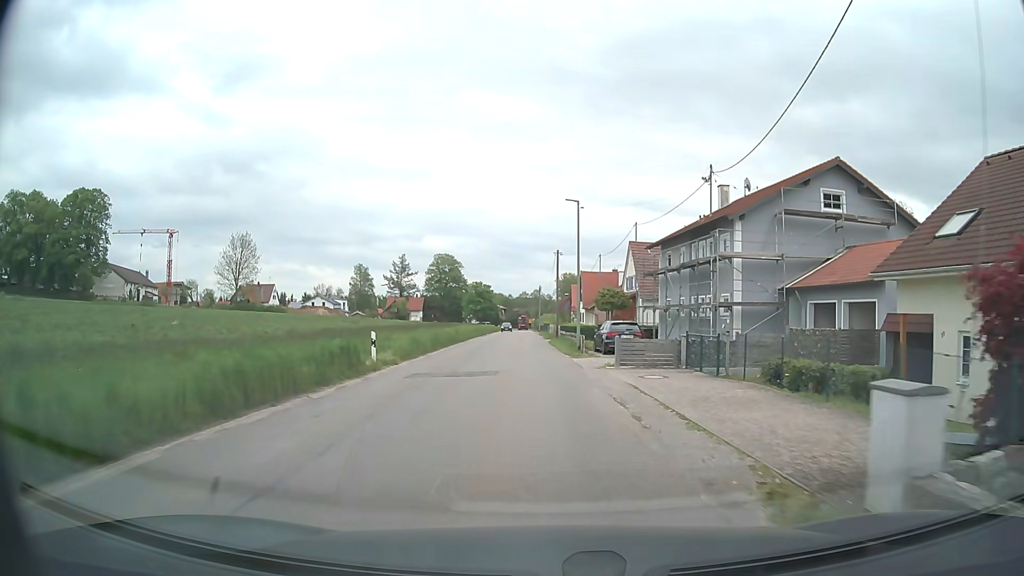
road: tertiary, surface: asphalt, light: Day
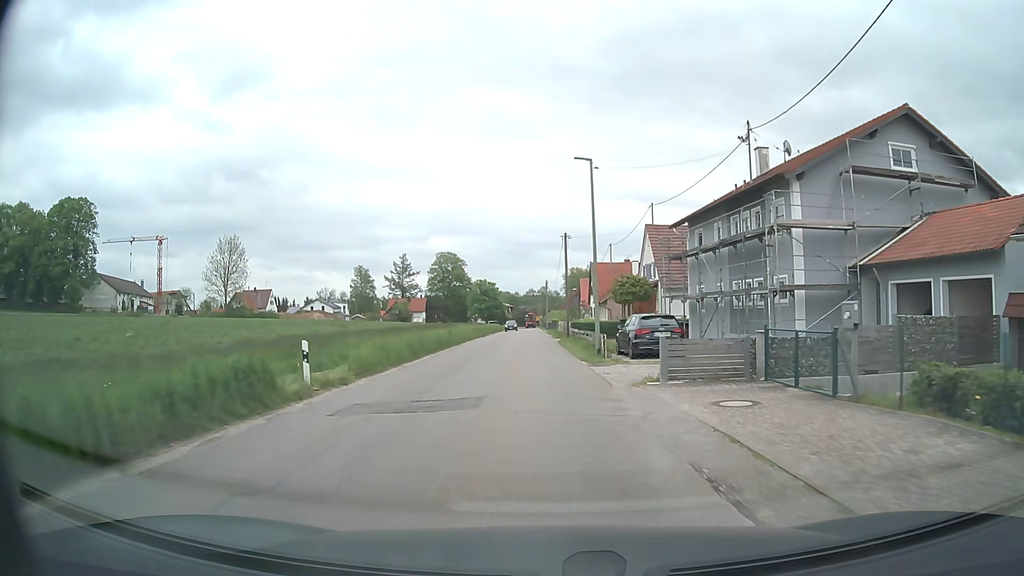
(0.0, +6.8) m; -1°
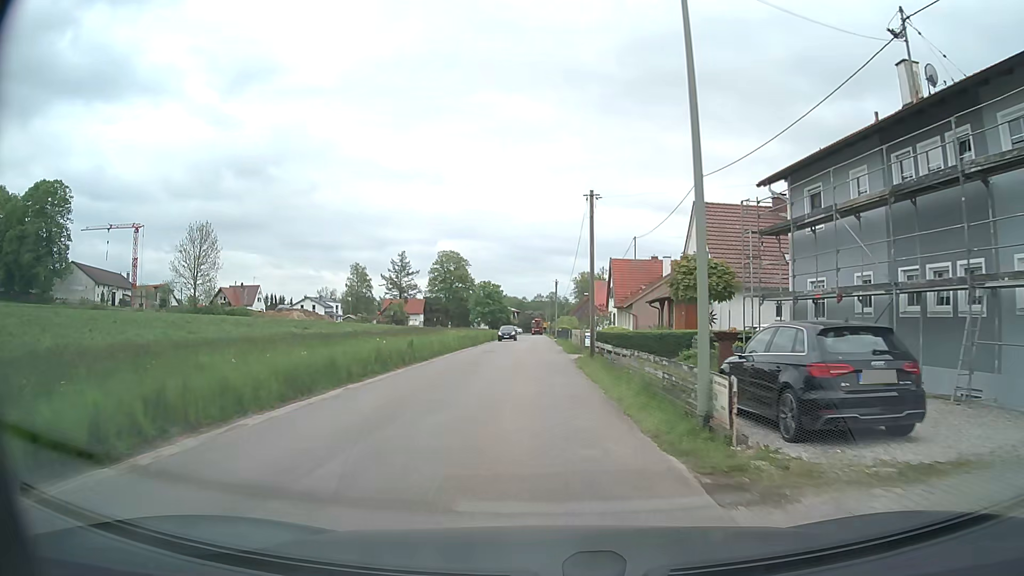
(0.0, +13.4) m; 0°
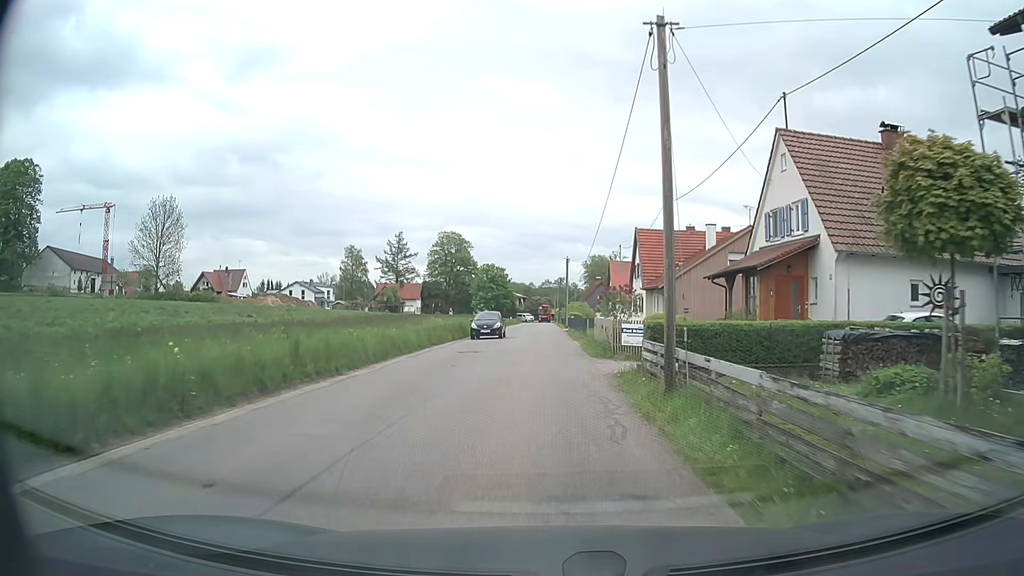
(-0.1, +12.8) m; -1°
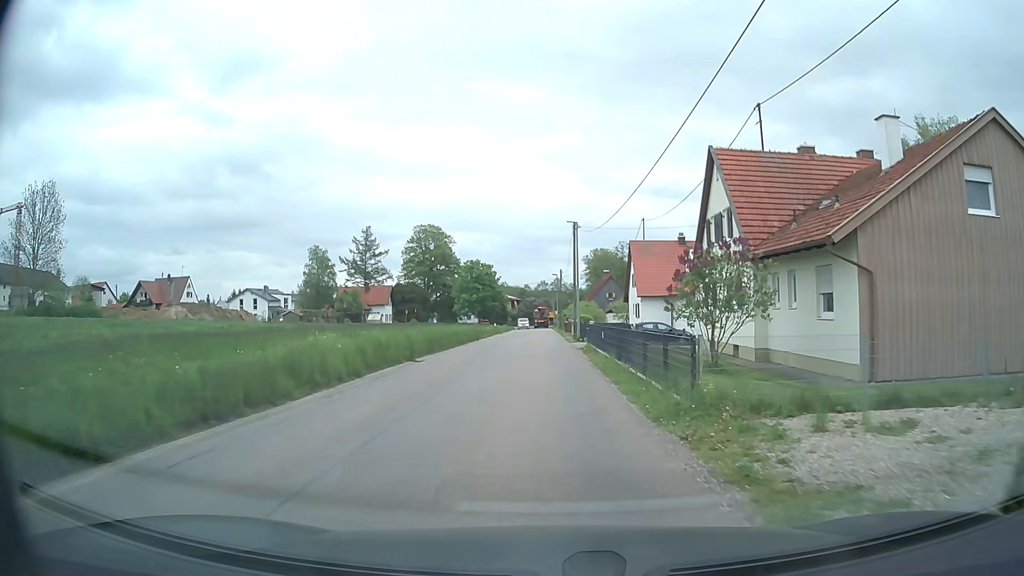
(+0.2, +25.1) m; 0°
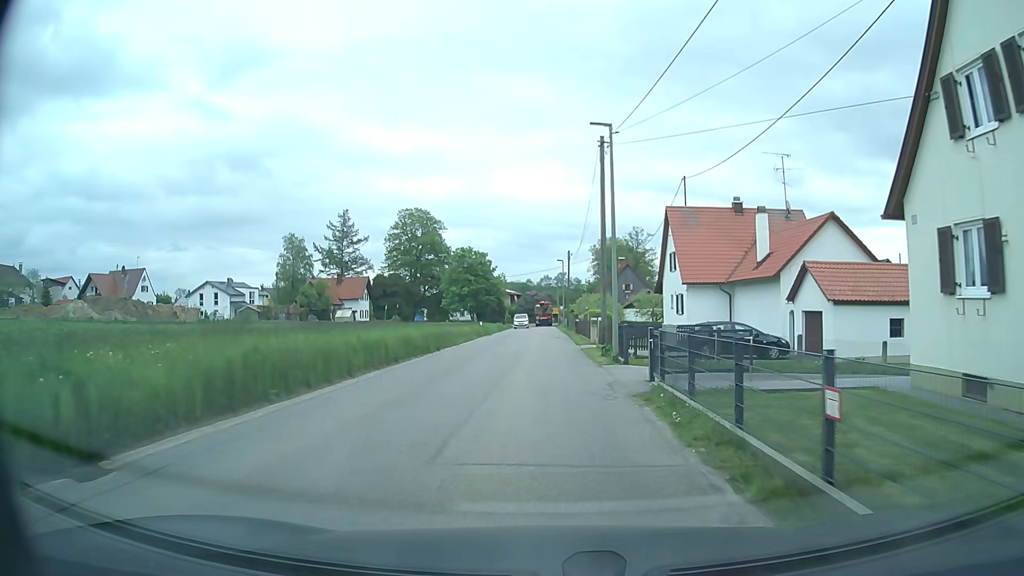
(+0.2, +17.8) m; 0°
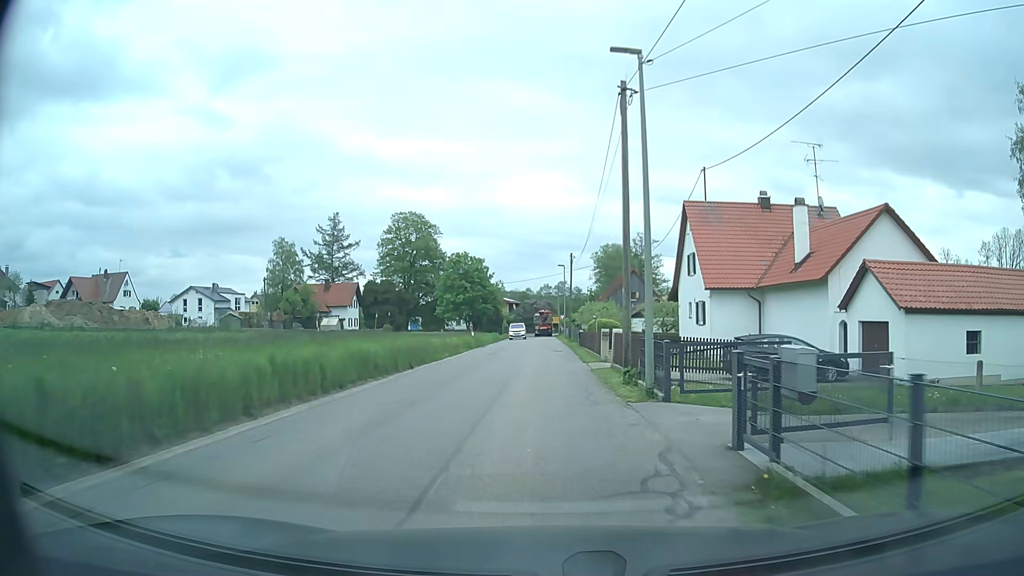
(0.0, +5.8) m; +1°
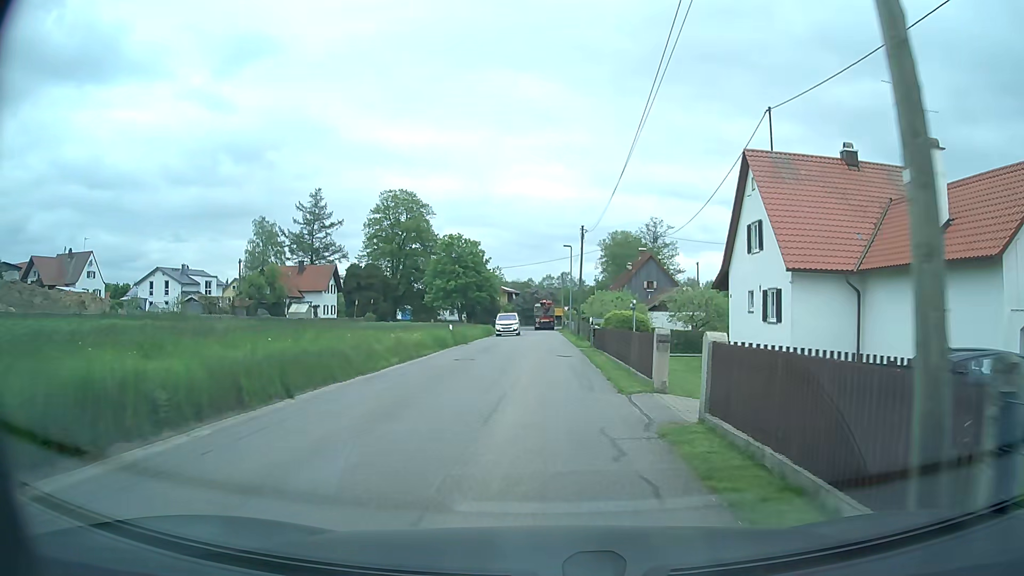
(-0.1, +11.3) m; 0°
(0, +10) (0, +20) (0, +30) (0, +40) (0, +50) (-1, +60) (-1, +70) (-1, +80) (-1, +90) (+4, +98) m
